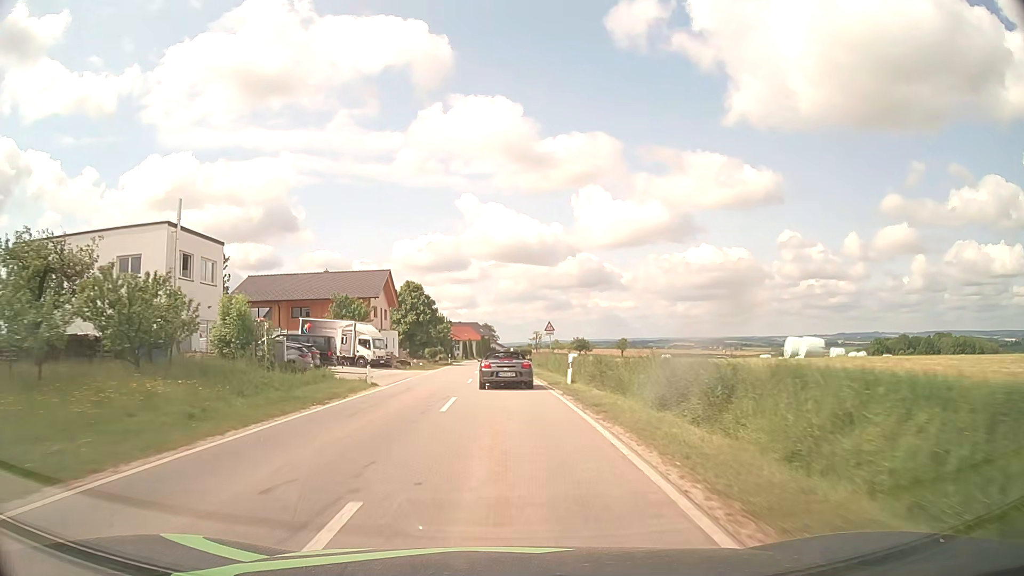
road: tertiary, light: Day
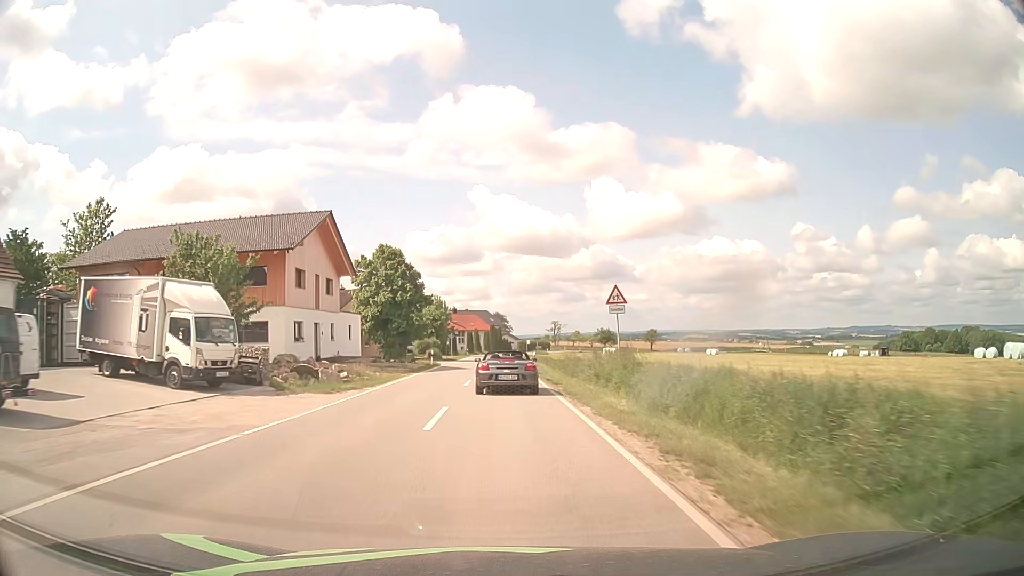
(-0.2, +27.2) m; -1°
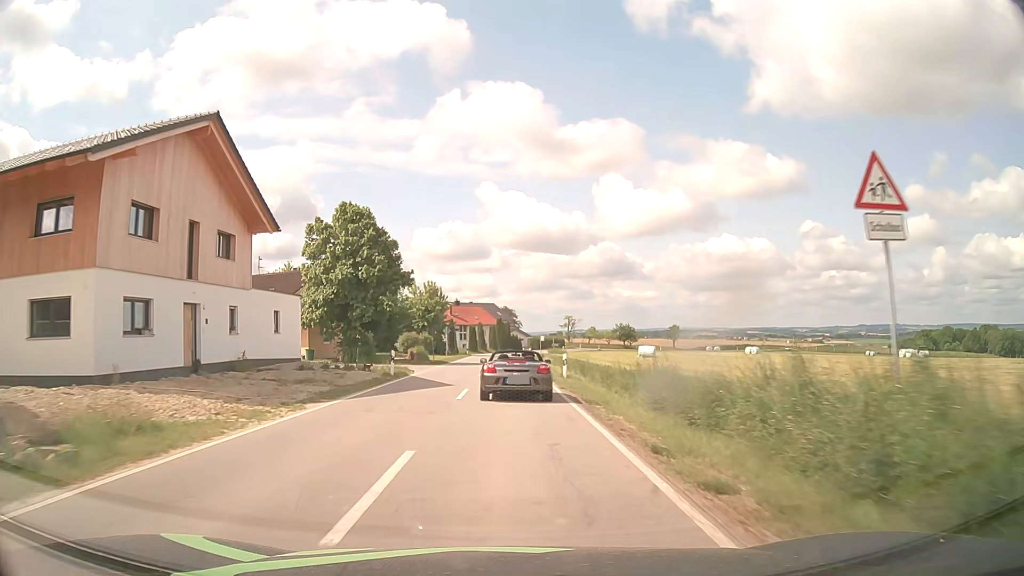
(-0.2, +18.3) m; -1°
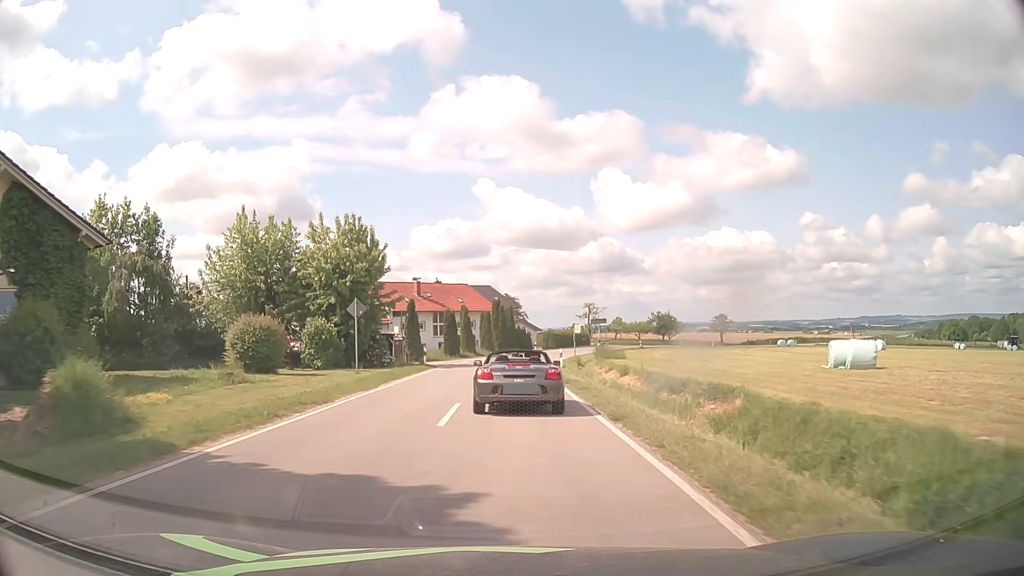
(0.0, +41.3) m; 0°
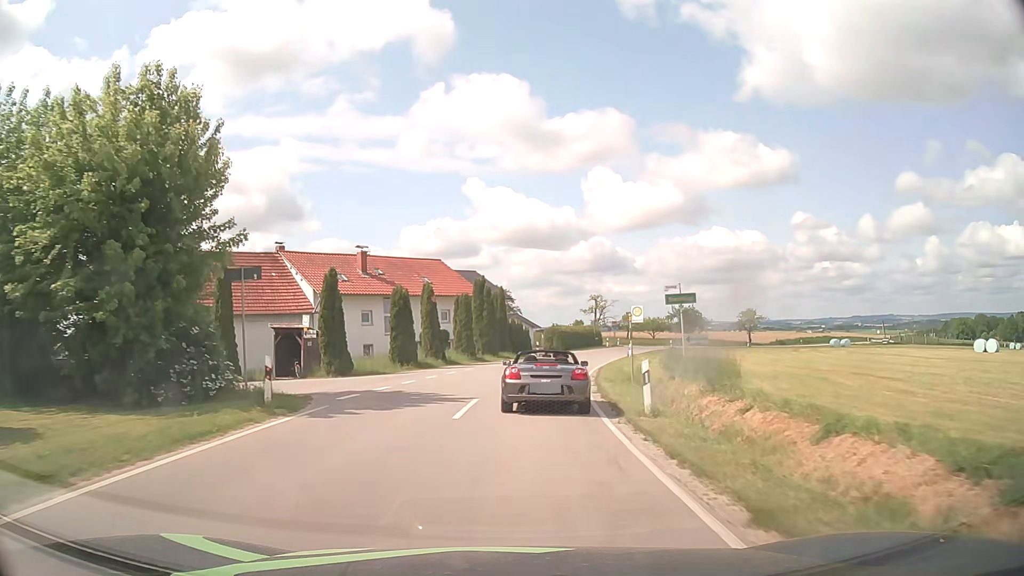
(0.0, +23.2) m; 0°
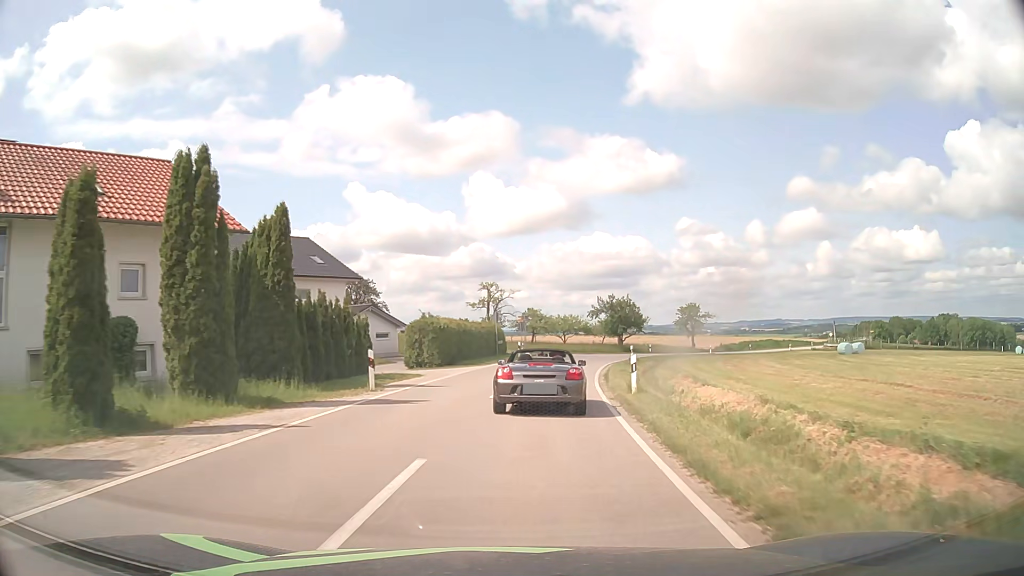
(+2.2, +32.0) m; +10°
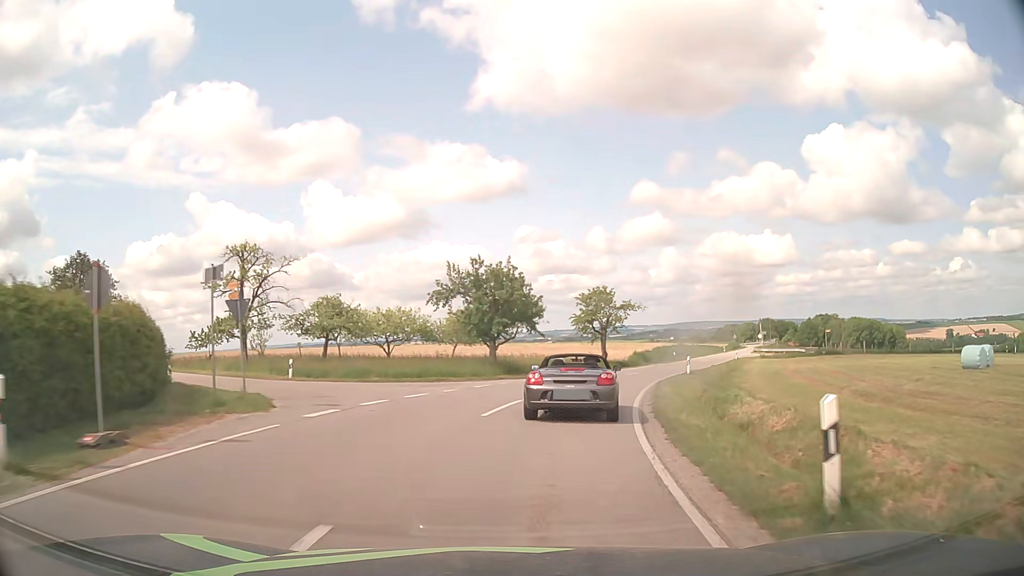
(+4.2, +38.6) m; +13°
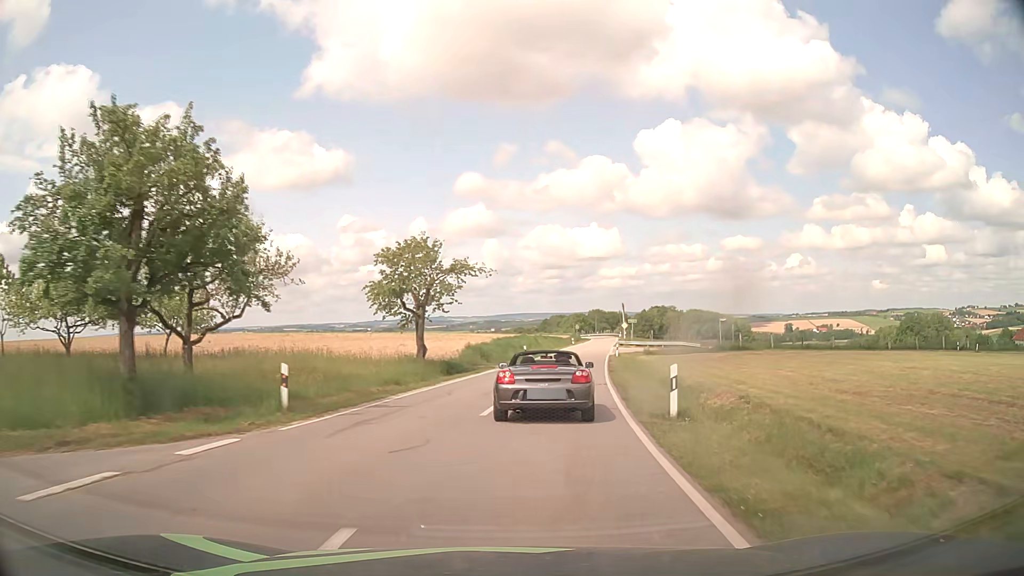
(+3.2, +23.7) m; +15°
(0, +10) (+2, +20) (+3, +30) (+4, +40) (+6, +50) (+8, +59) (+10, +69) (+11, +79) (+13, +89) (+15, +99) m
